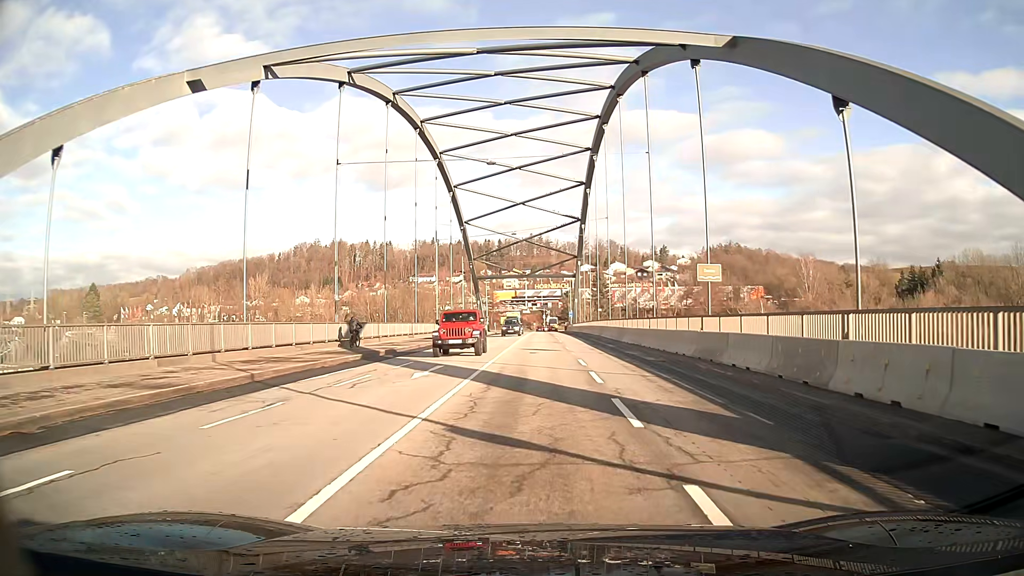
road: primary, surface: asphalt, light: Day
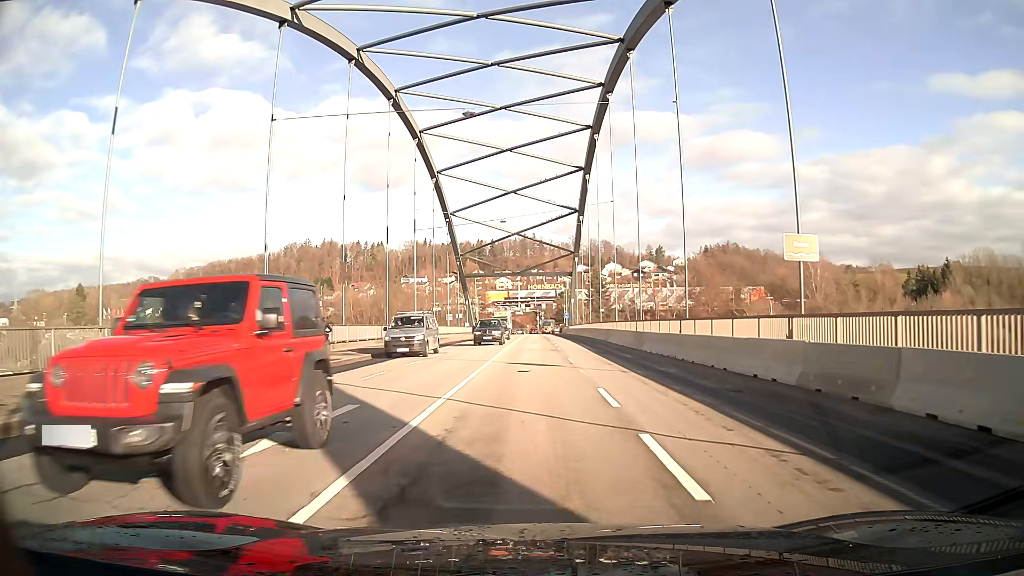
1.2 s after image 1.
(+0.1, +9.4) m; +1°
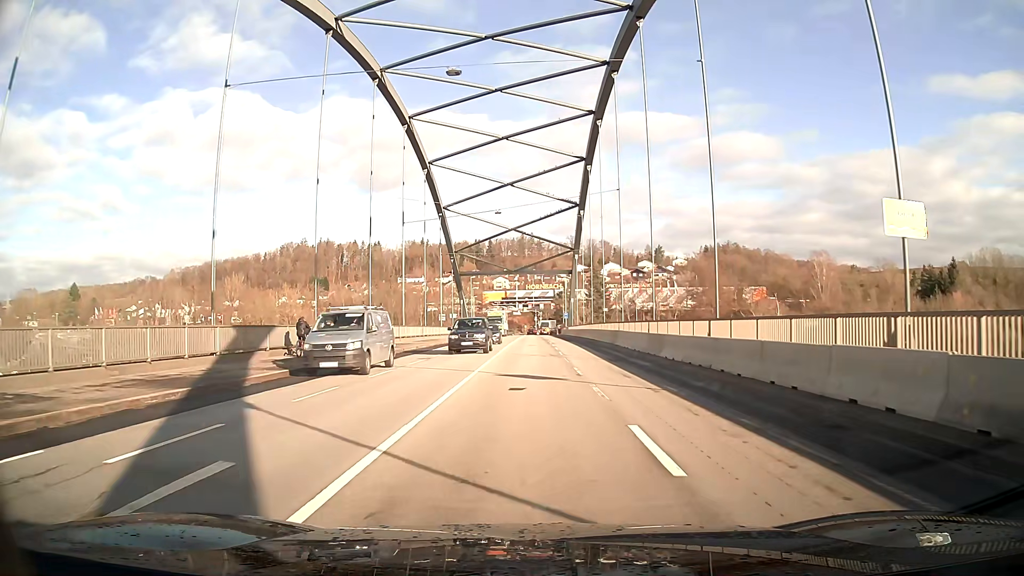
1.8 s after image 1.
(0.0, +4.9) m; 0°
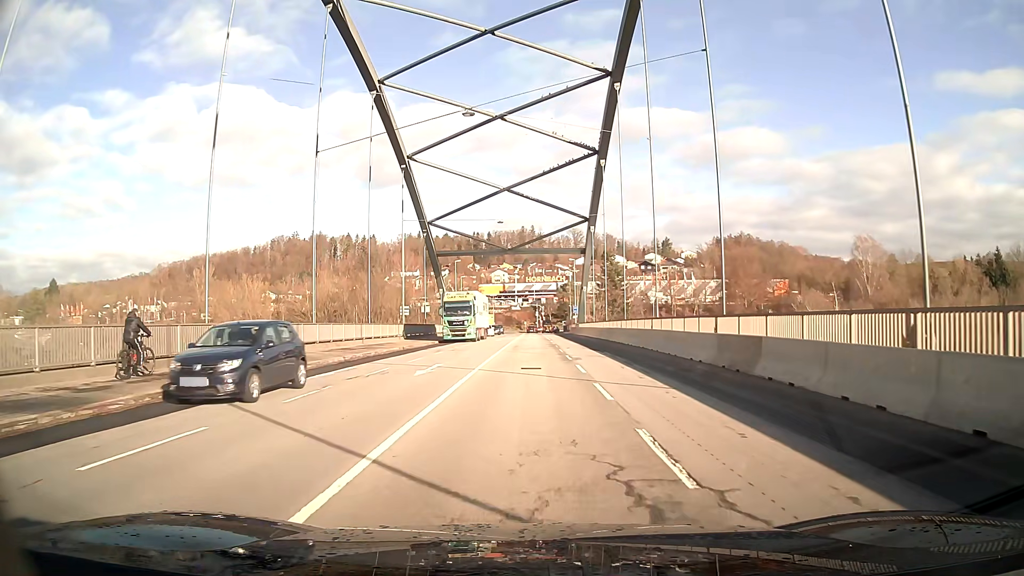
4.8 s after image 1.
(-0.1, +24.7) m; 0°
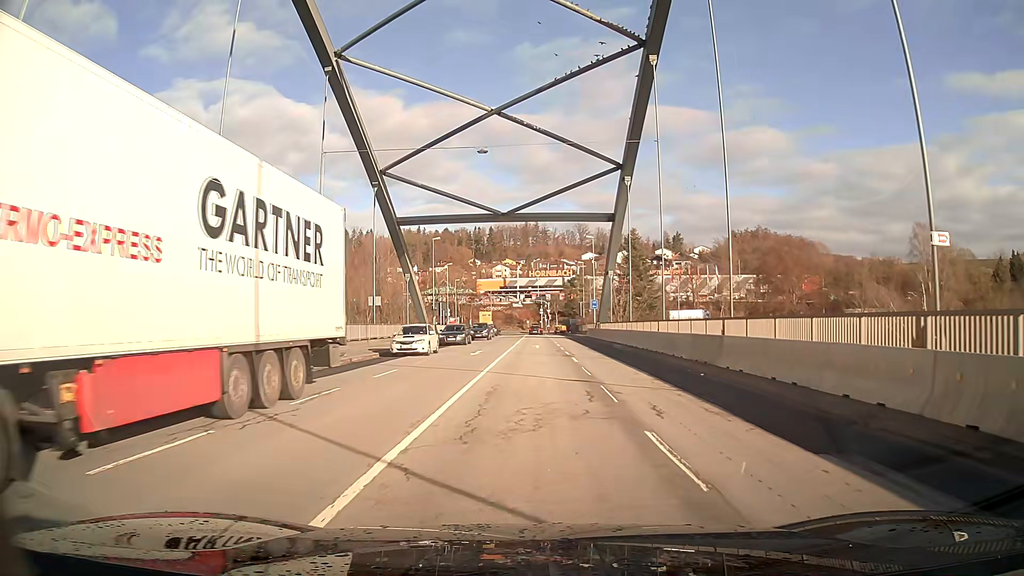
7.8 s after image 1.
(-0.1, +24.2) m; 0°
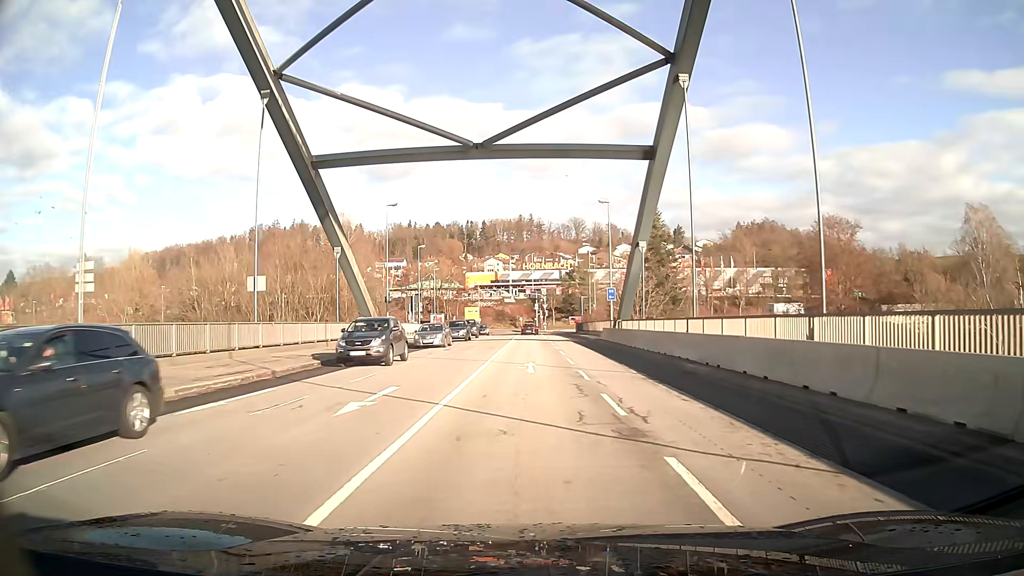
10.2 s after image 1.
(+0.1, +19.7) m; 0°
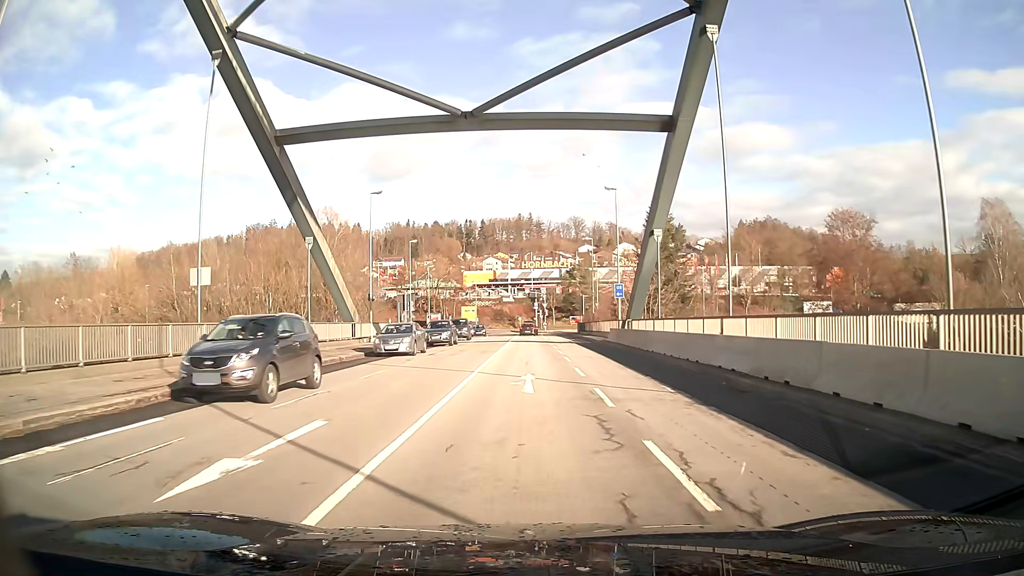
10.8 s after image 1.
(0.0, +5.0) m; 0°
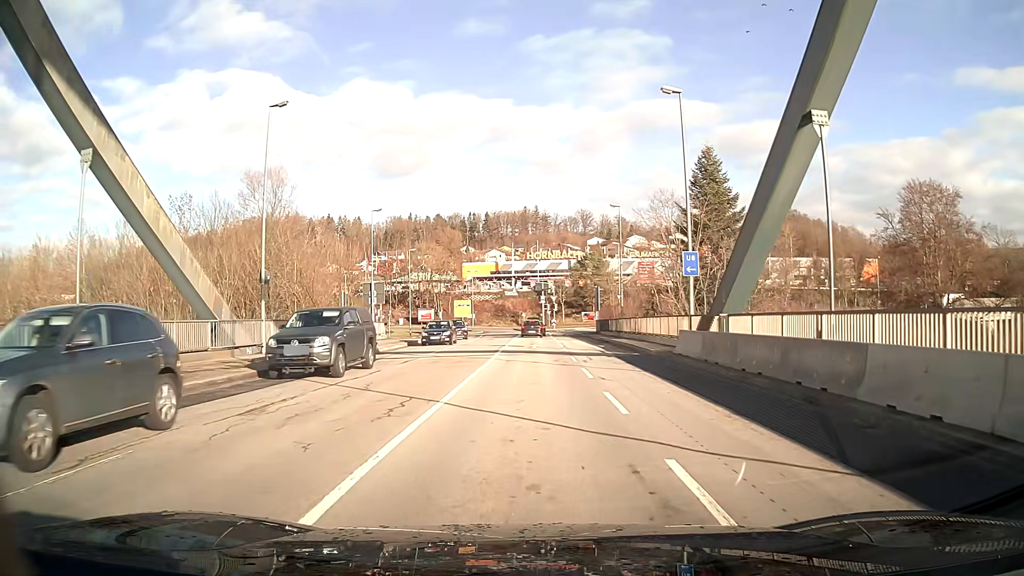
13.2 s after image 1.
(-0.1, +19.2) m; 0°
